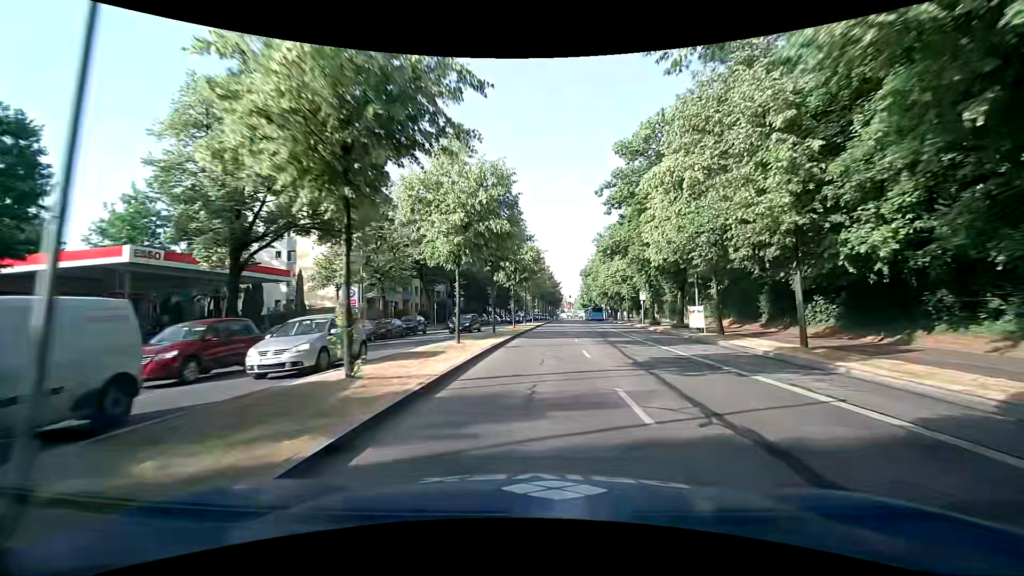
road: primary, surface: asphalt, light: Day
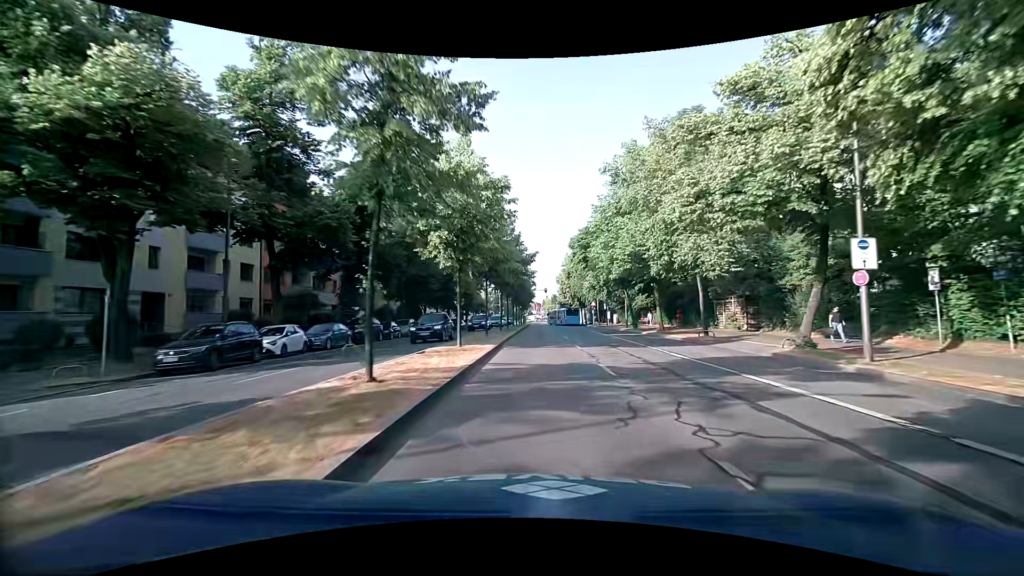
(+1.0, +40.3) m; +4°
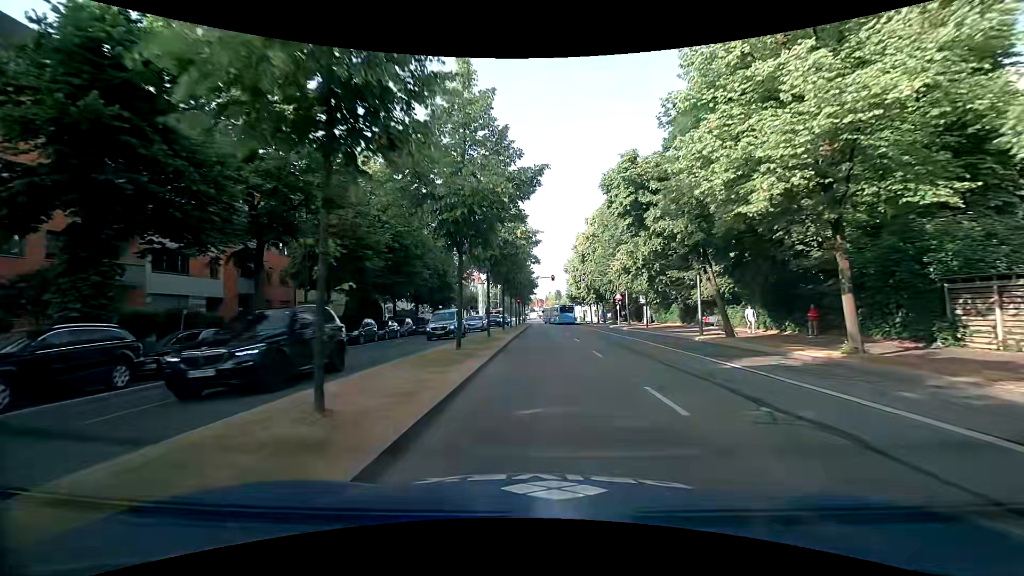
(-0.4, +22.4) m; -1°
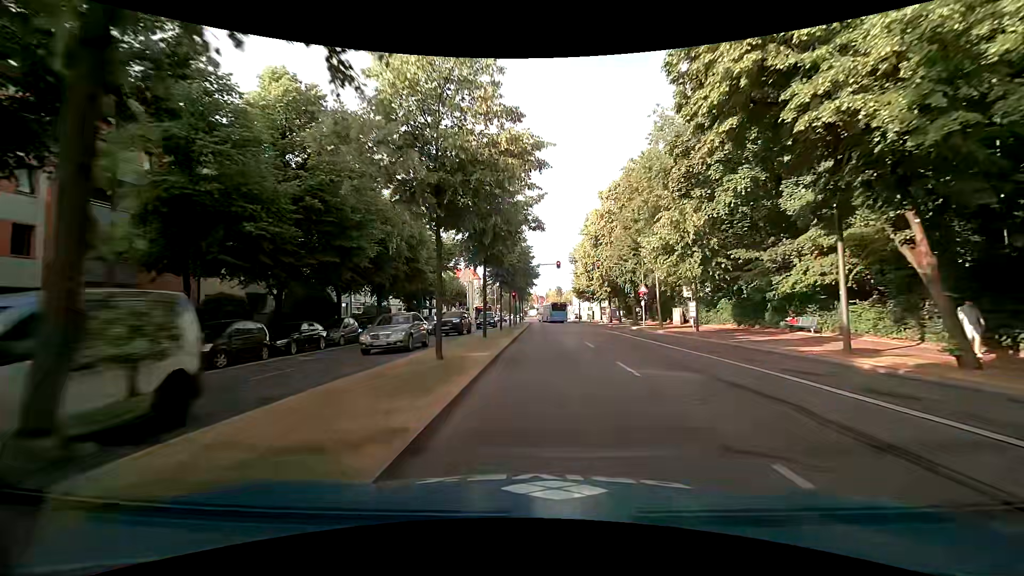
(0.0, +13.6) m; 0°
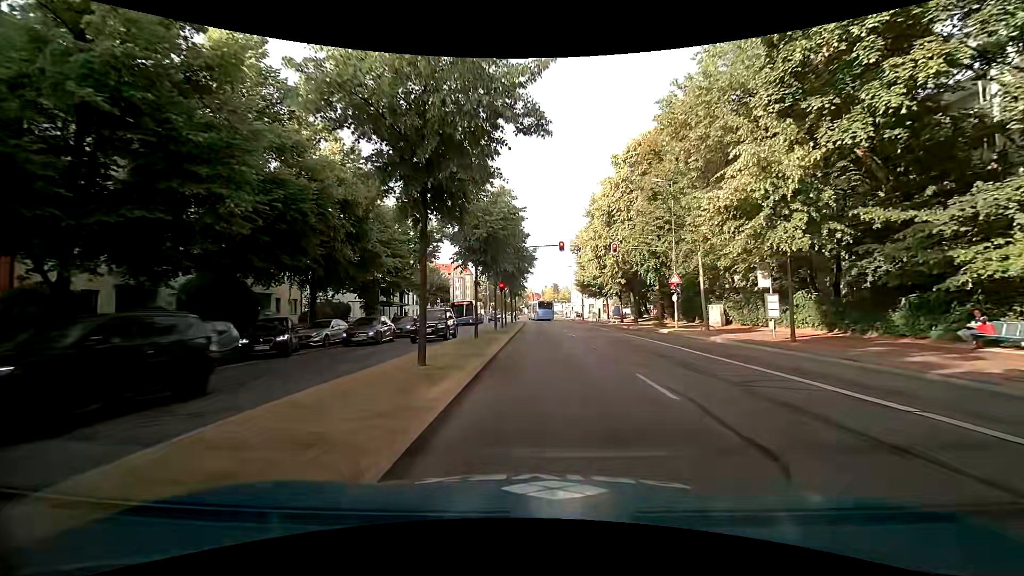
(+0.1, +11.6) m; 0°
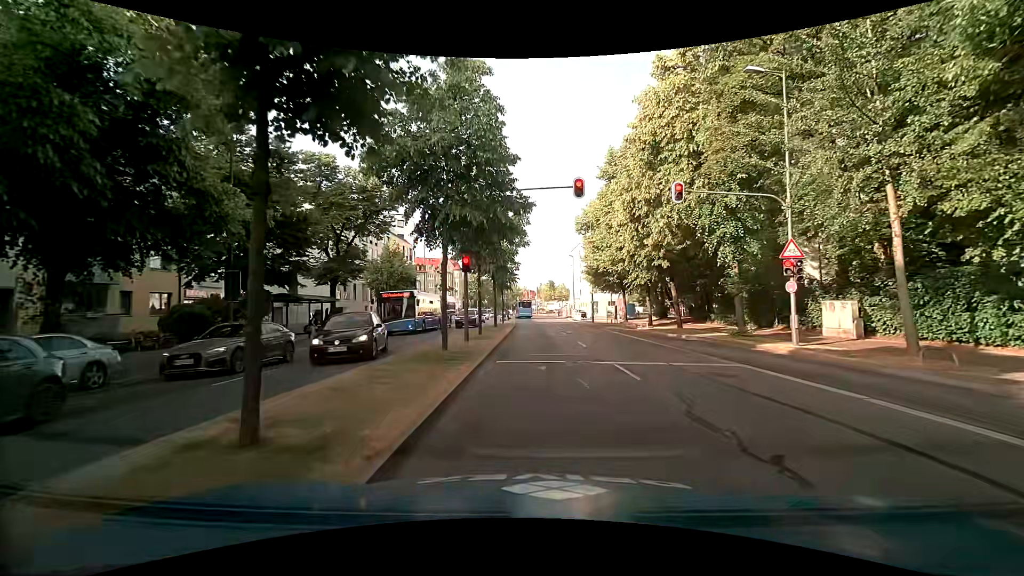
(+0.2, +15.7) m; 0°
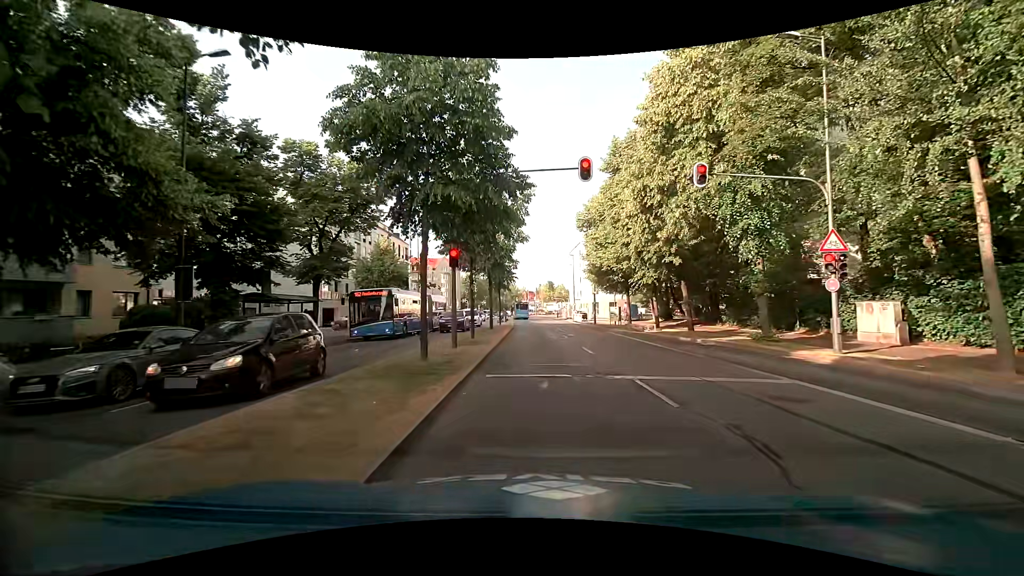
(0.0, +2.5) m; +1°
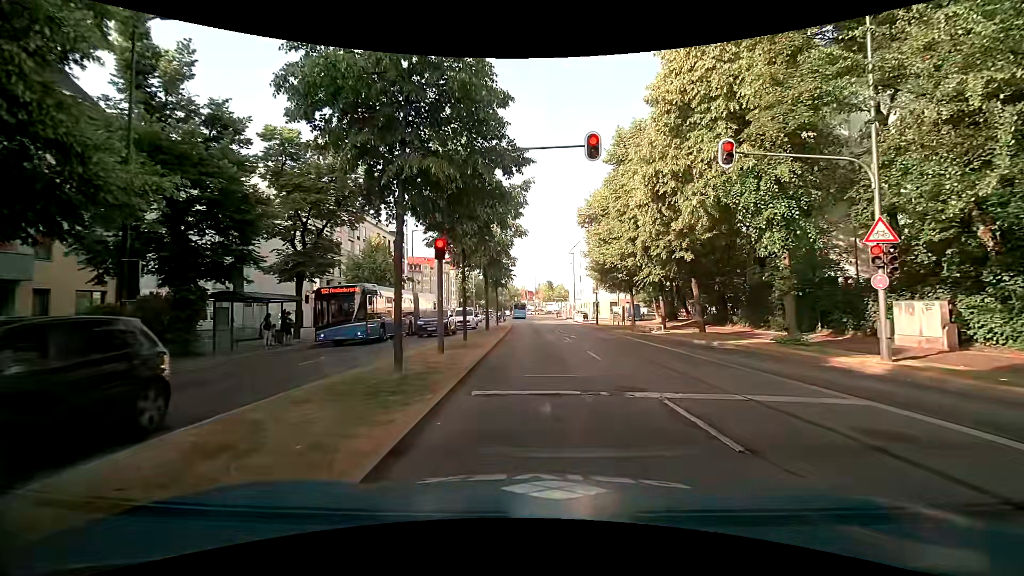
(0.0, +2.1) m; 0°
